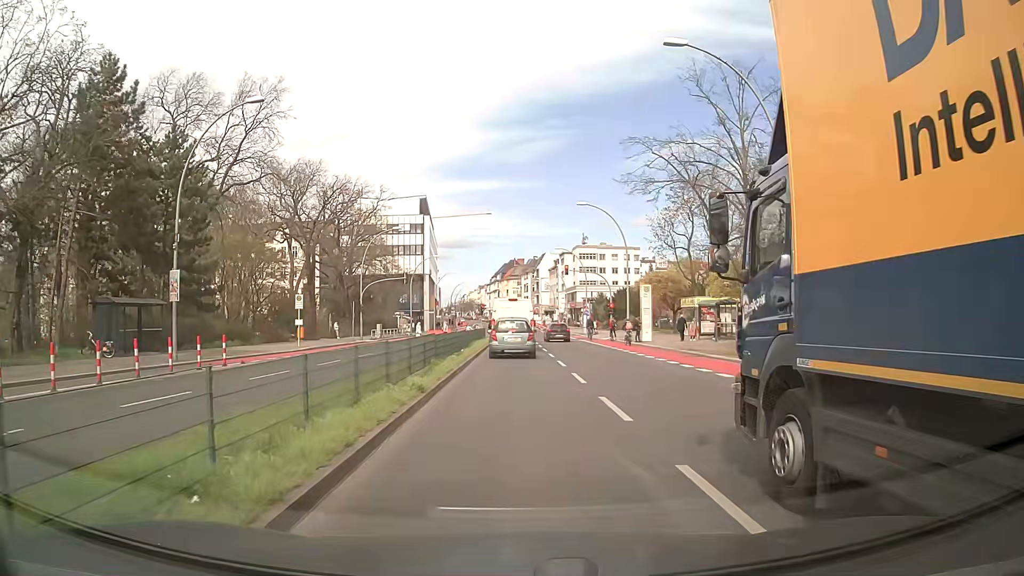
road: primary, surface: asphalt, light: Day
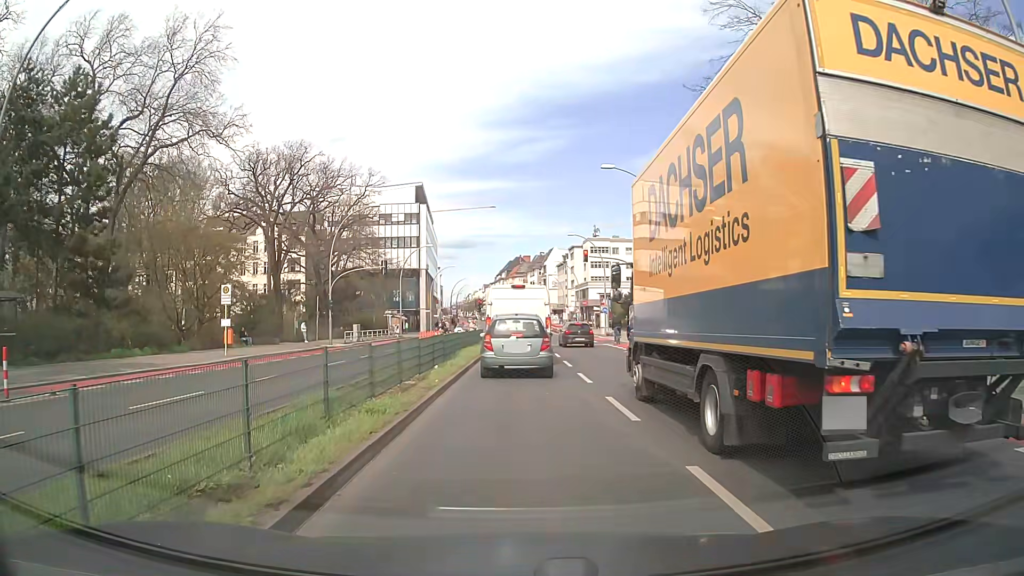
(+0.1, +11.7) m; 0°
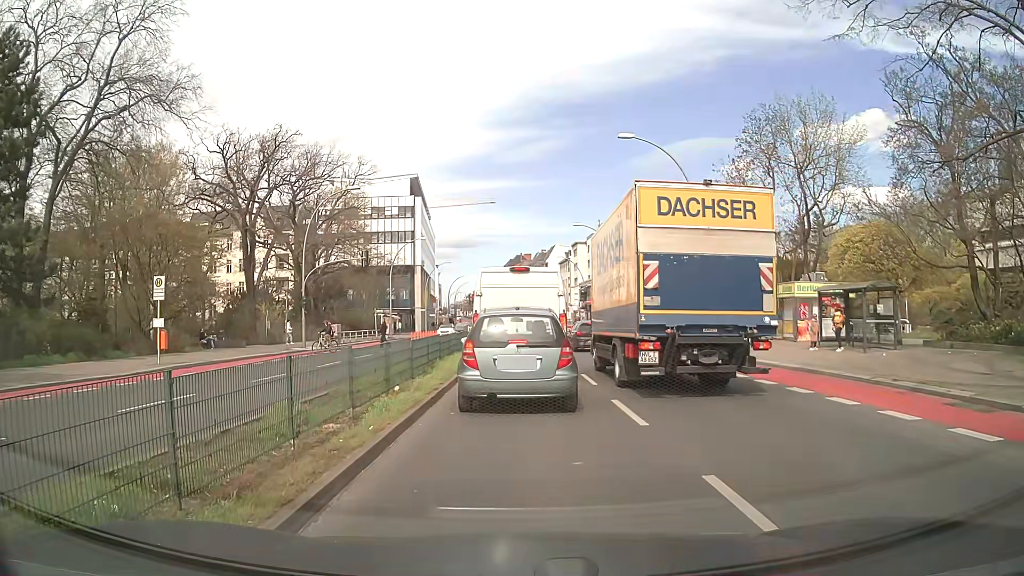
(0.0, +6.2) m; 0°
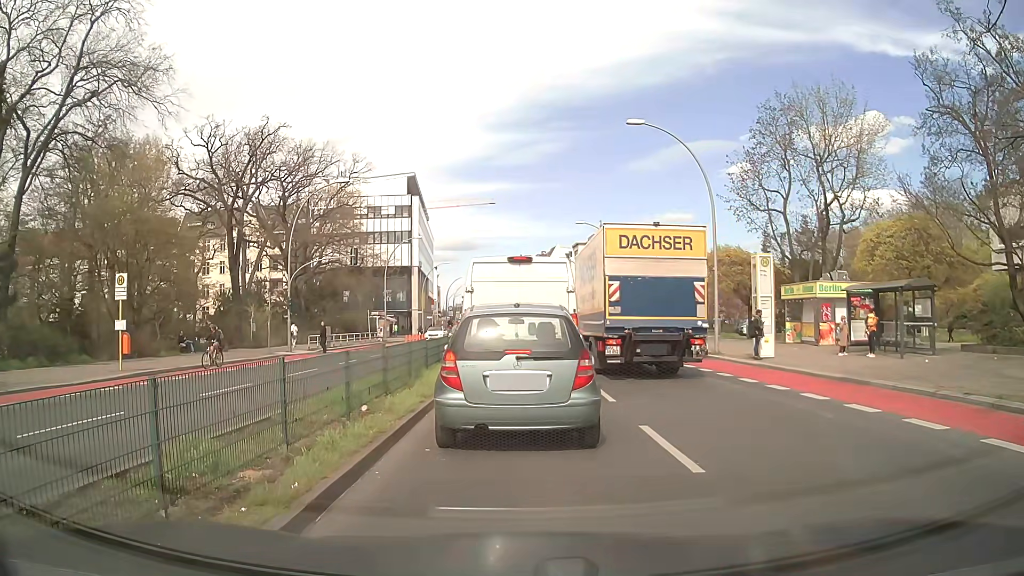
(0.0, +2.7) m; +1°
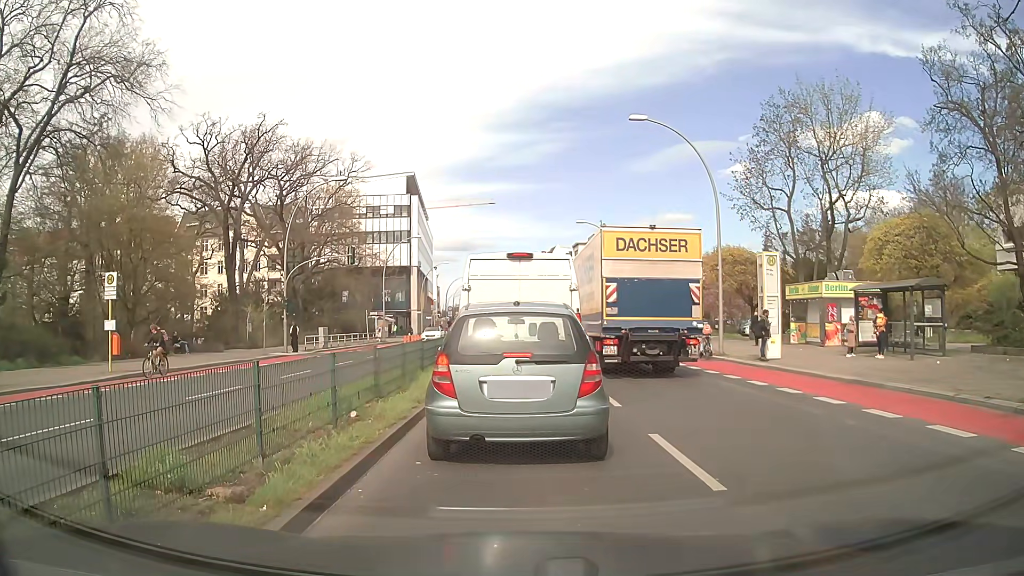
(0.0, +0.6) m; 0°
